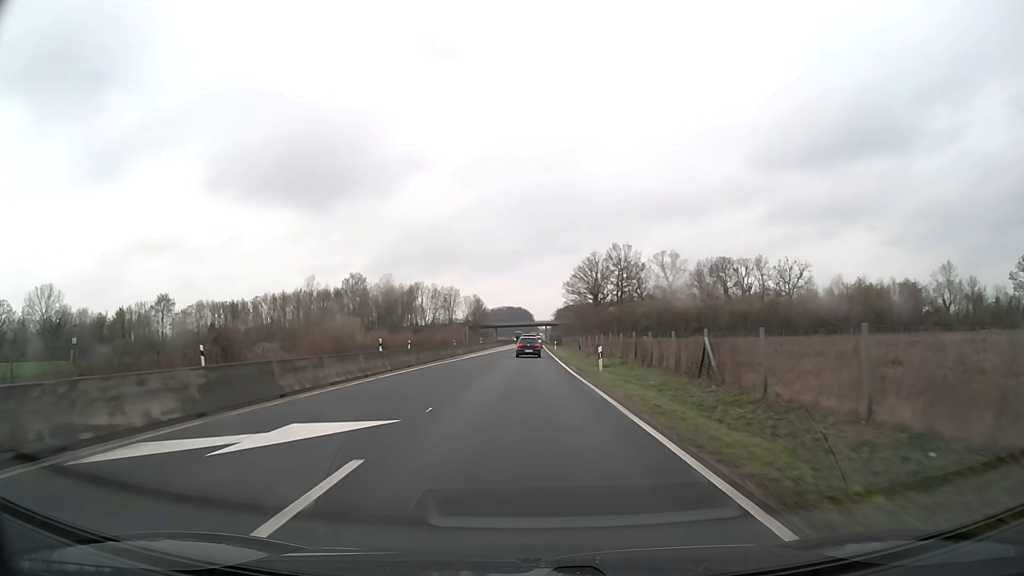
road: trunk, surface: asphalt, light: Day
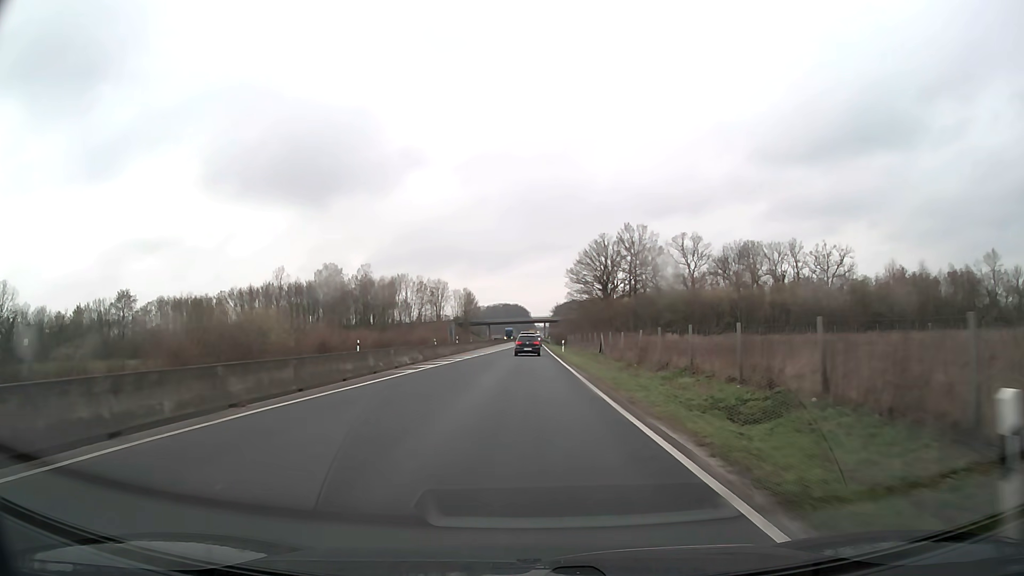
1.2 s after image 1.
(+0.1, +22.7) m; 0°
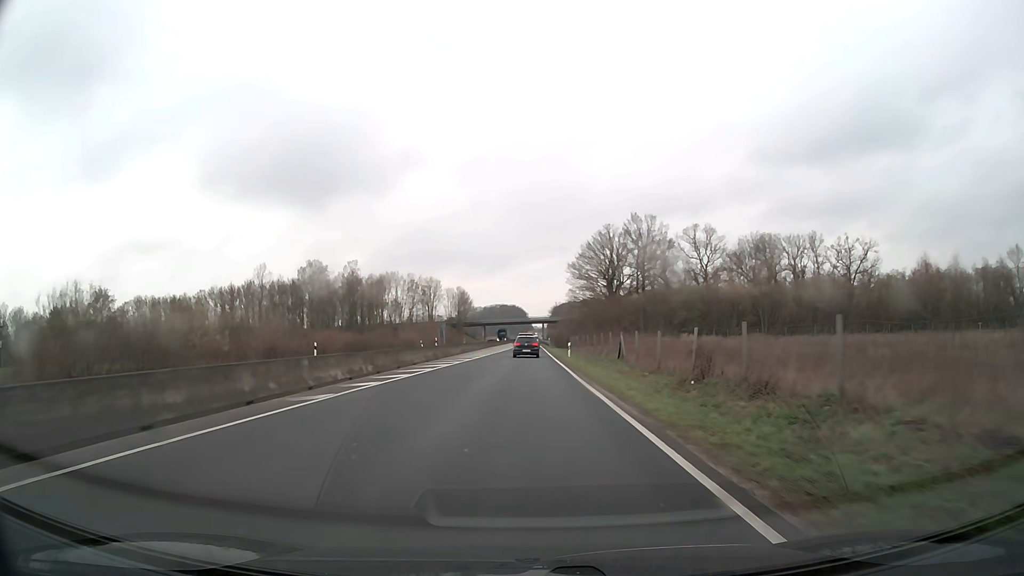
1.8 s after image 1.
(0.0, +11.1) m; 0°
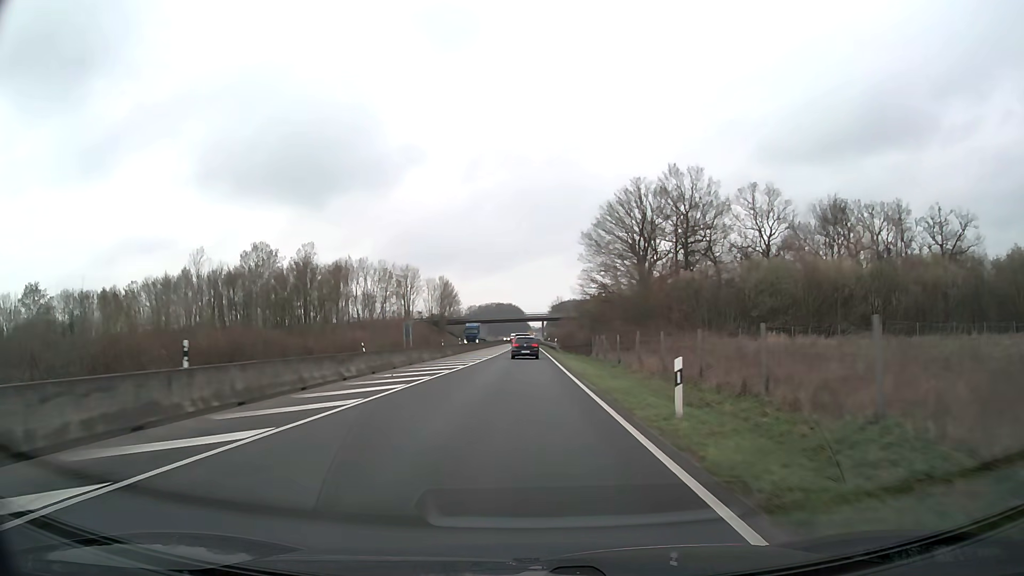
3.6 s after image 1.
(+0.1, +32.1) m; 0°
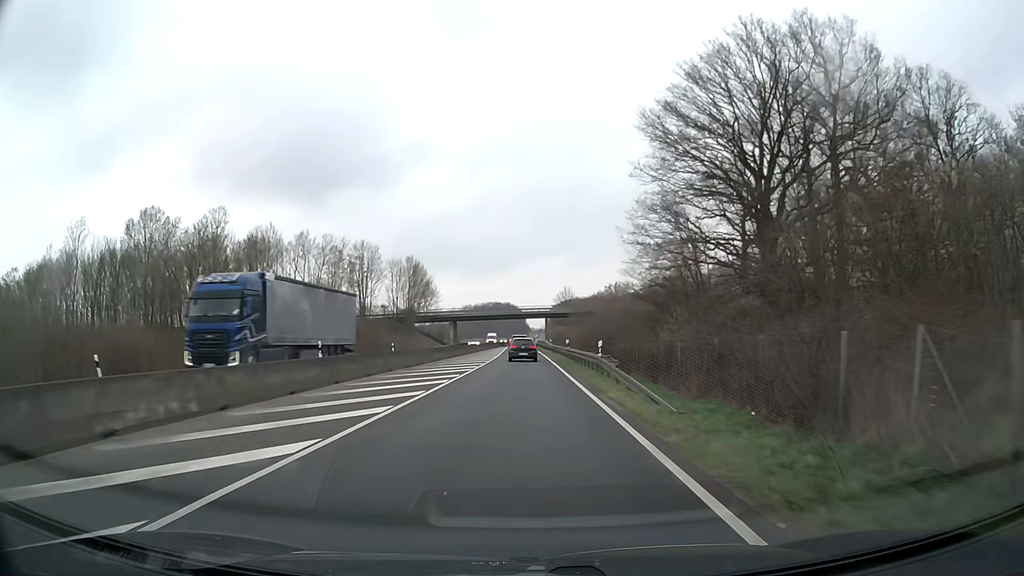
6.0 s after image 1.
(0.0, +40.8) m; 0°
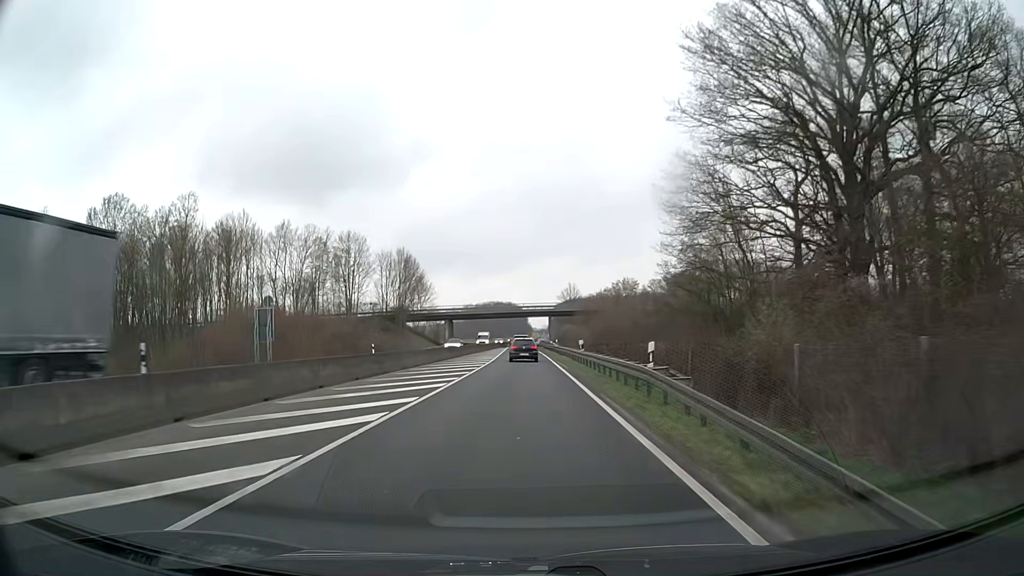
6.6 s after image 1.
(0.0, +10.0) m; 0°
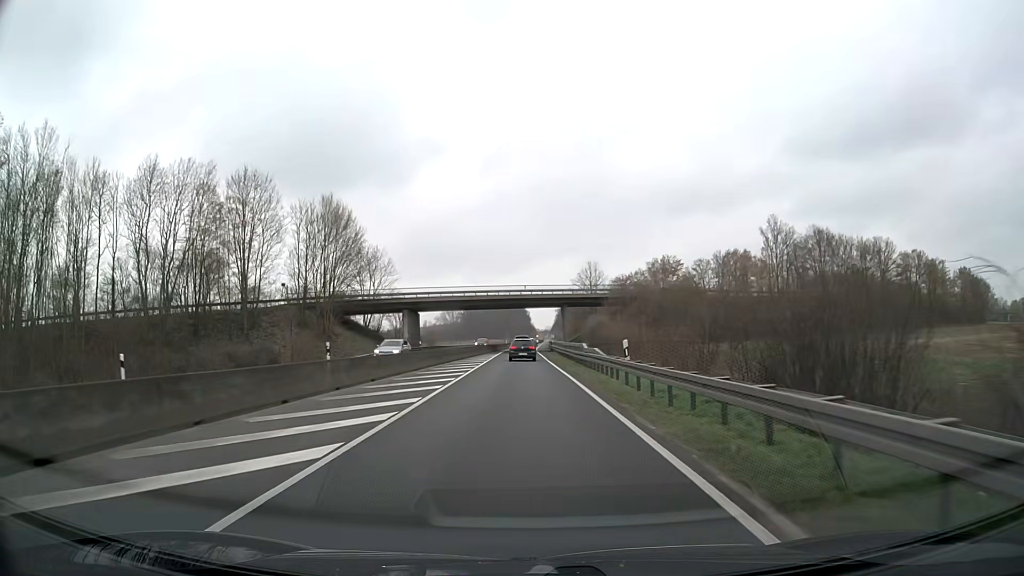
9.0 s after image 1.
(-0.1, +40.5) m; 0°
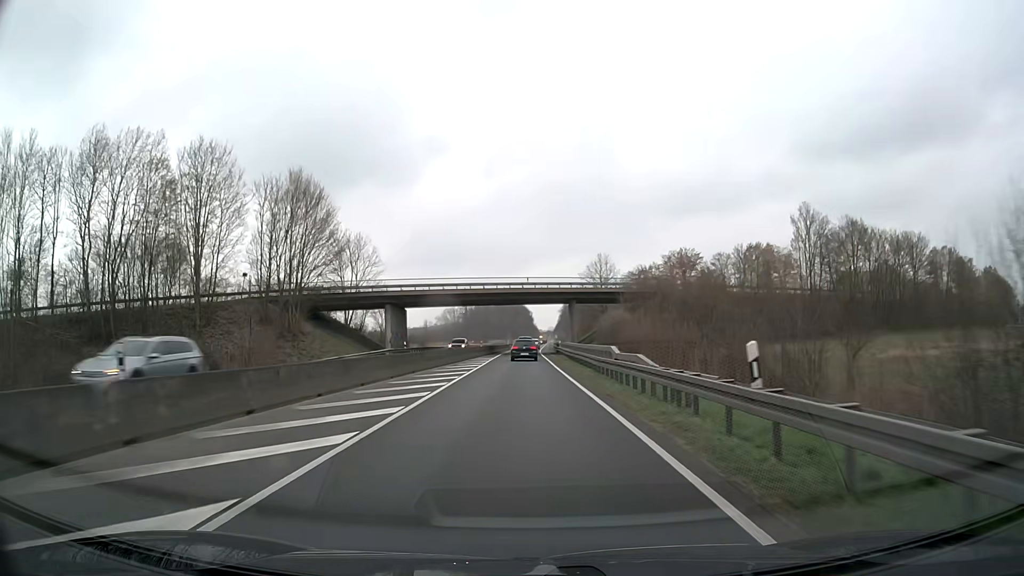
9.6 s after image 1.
(-0.1, +10.5) m; 0°
(0, +10) (0, +20) (0, +30) (0, +40) (0, +50) (0, +60) (0, +70) (0, +80) (0, +90) (0, +100) m
